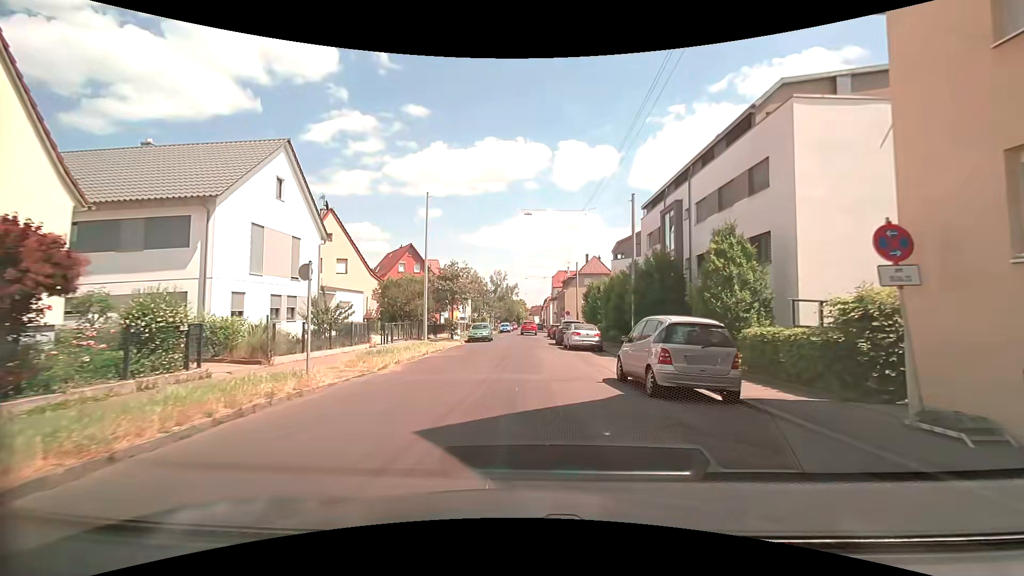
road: residential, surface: asphalt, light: Day
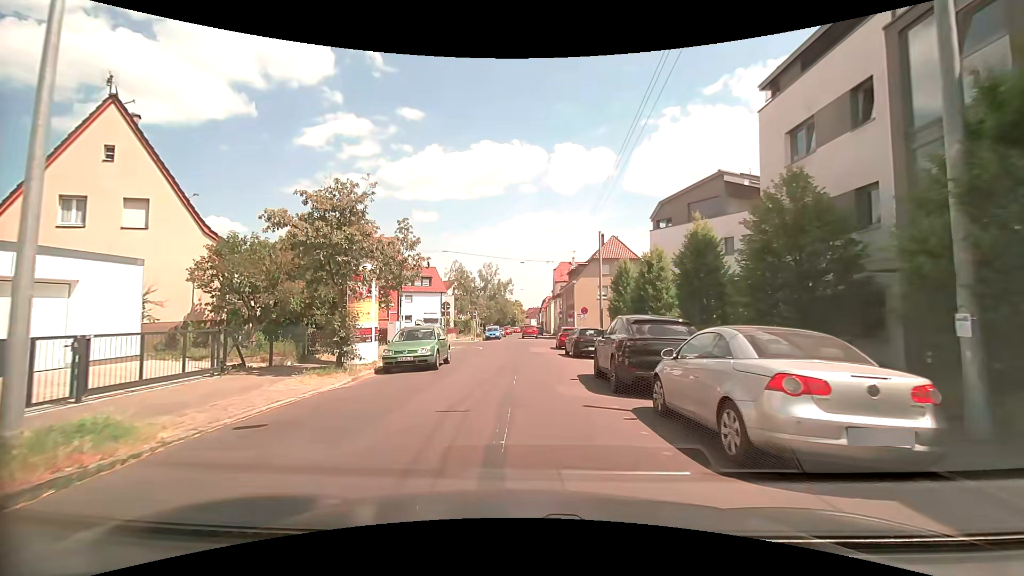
(-0.5, +21.0) m; -2°
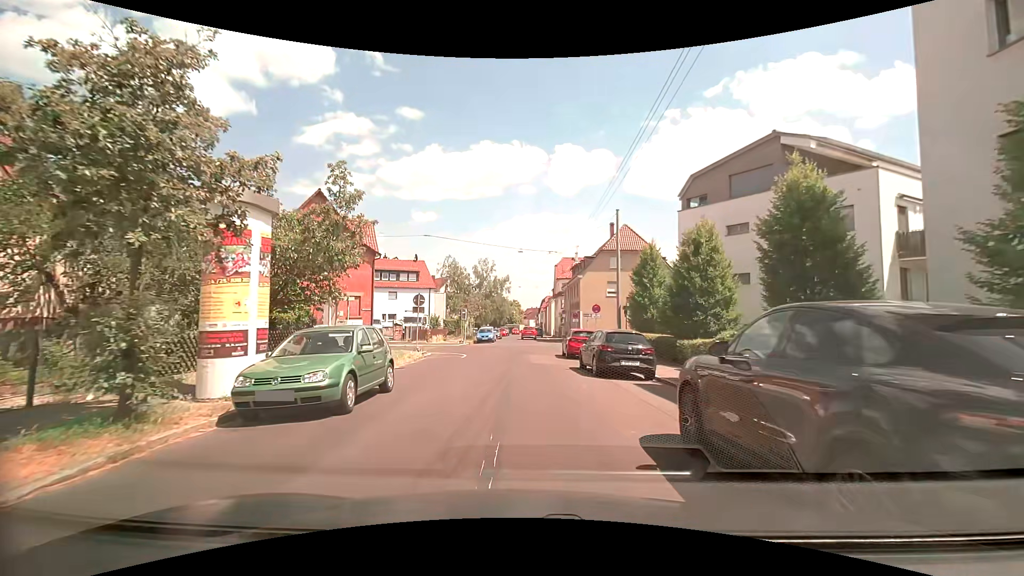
(+0.1, +7.8) m; +1°
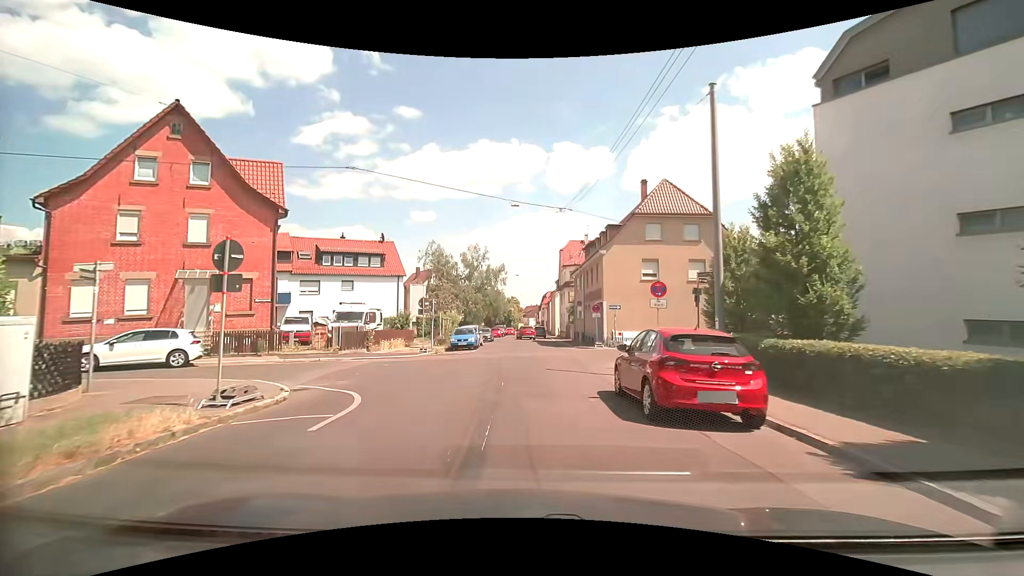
(0.0, +15.8) m; +1°
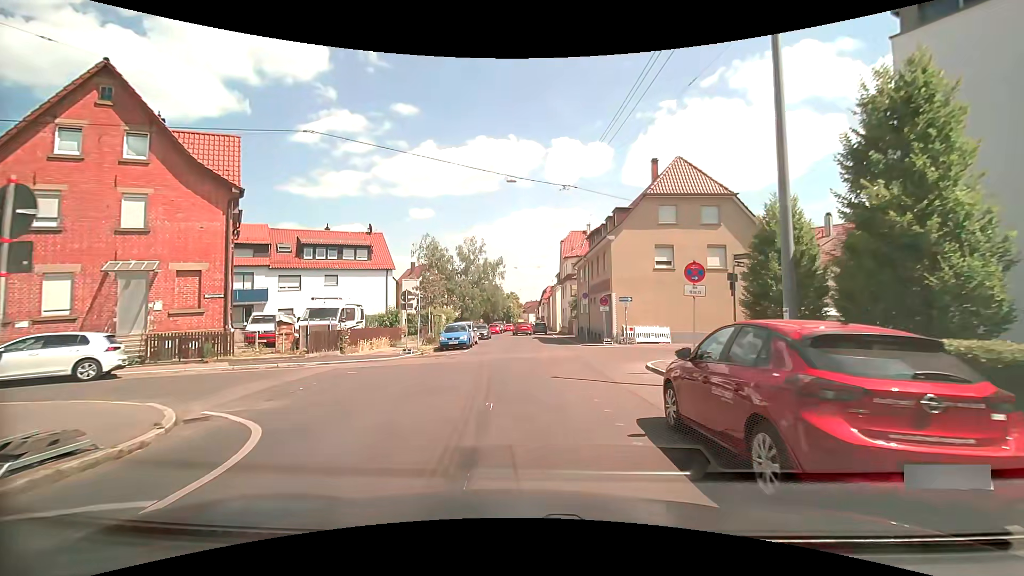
(0.0, +3.8) m; 0°
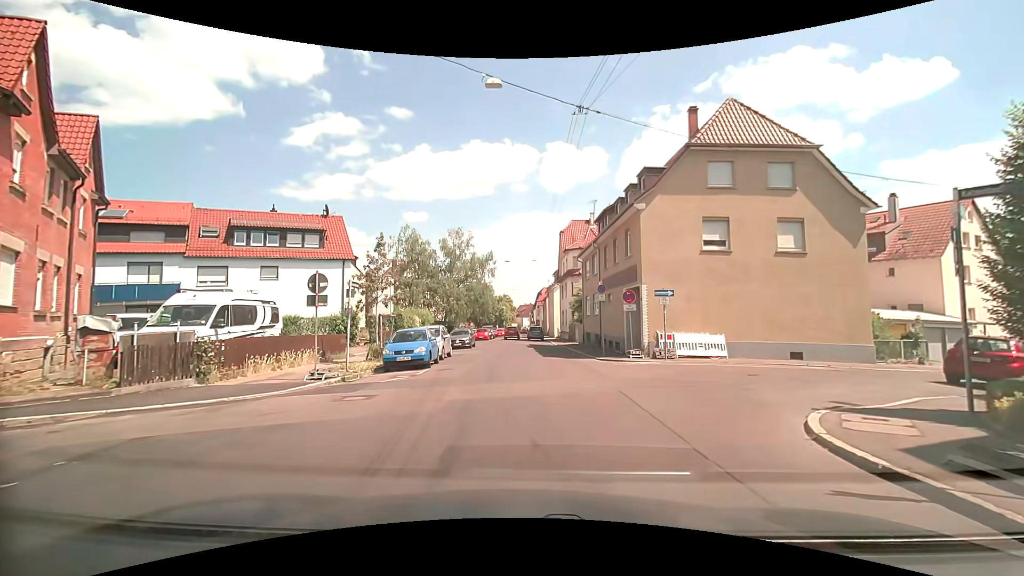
(0.0, +9.4) m; -1°
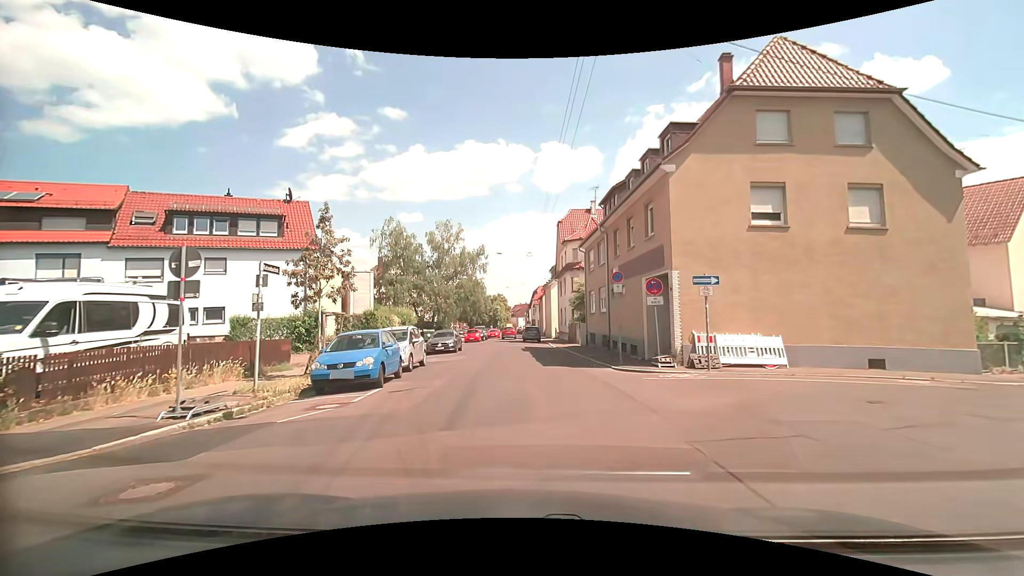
(+0.1, +5.4) m; +1°
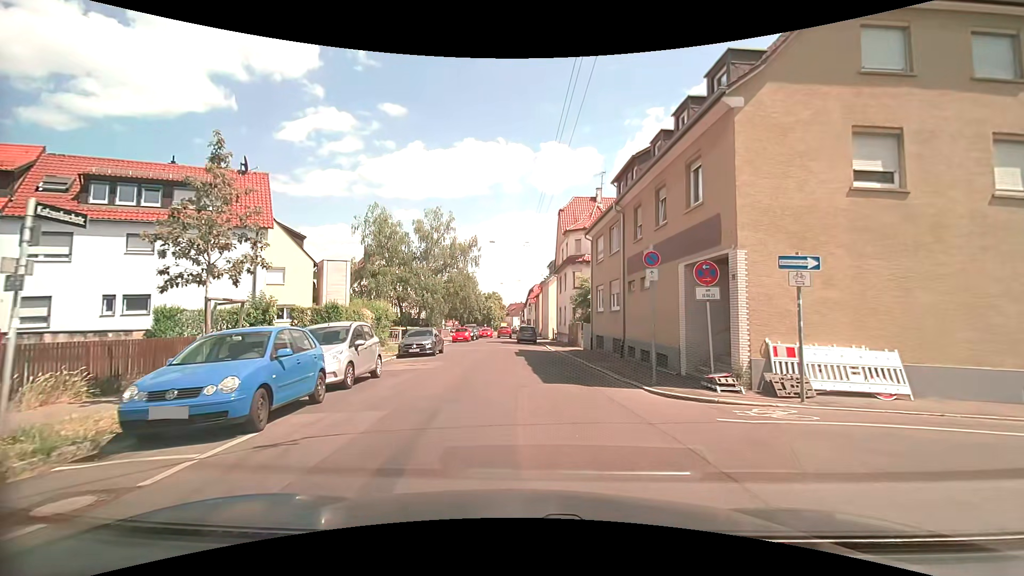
(0.0, +5.4) m; 0°
